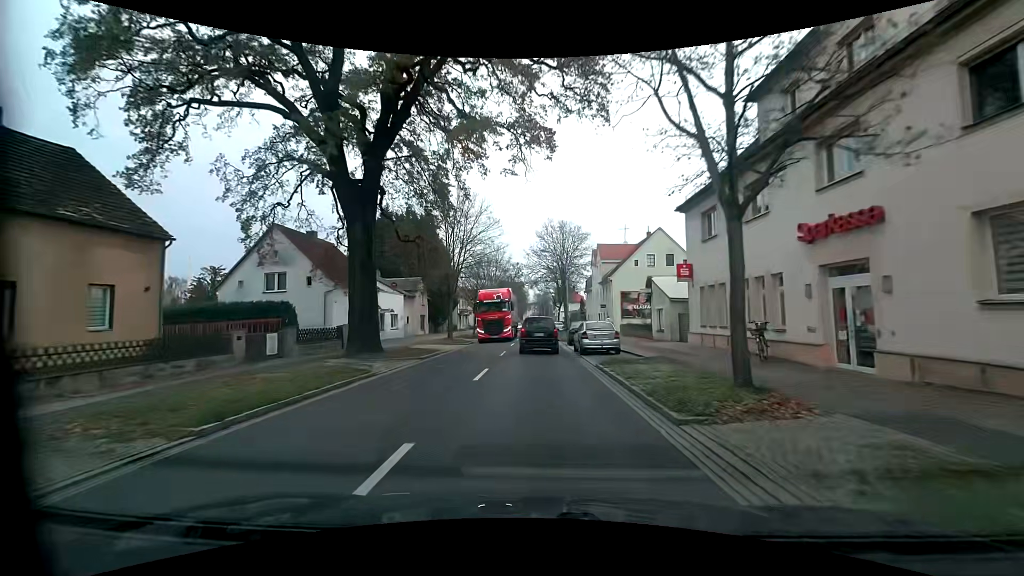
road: primary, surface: asphalt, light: Day
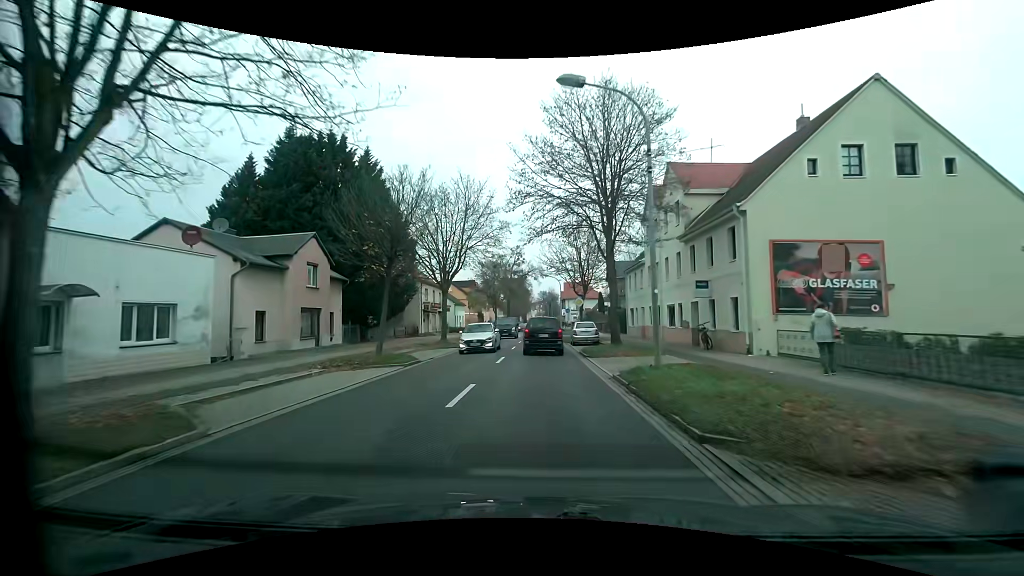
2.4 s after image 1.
(+0.1, +30.7) m; 0°
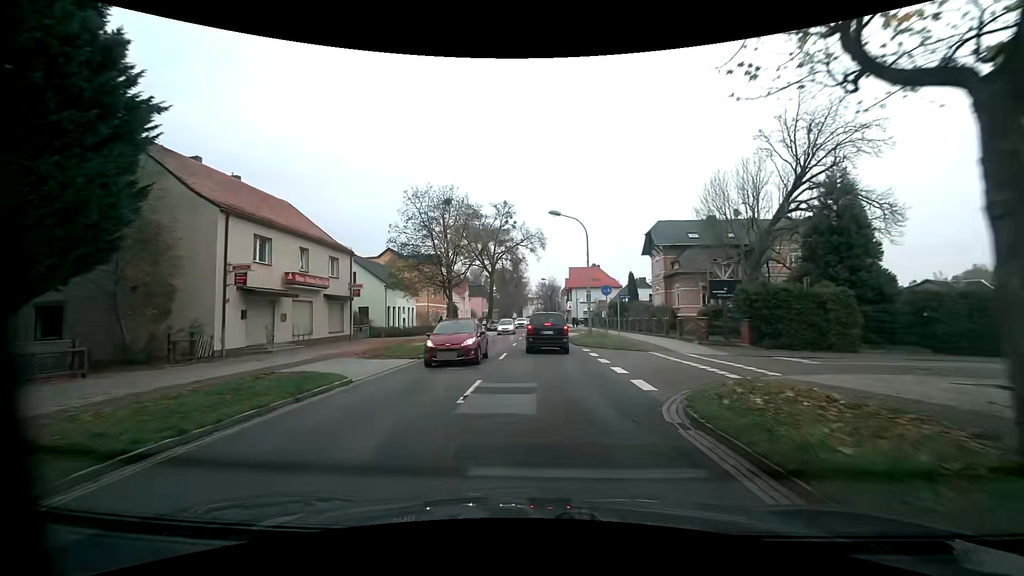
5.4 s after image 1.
(0.0, +36.0) m; 0°
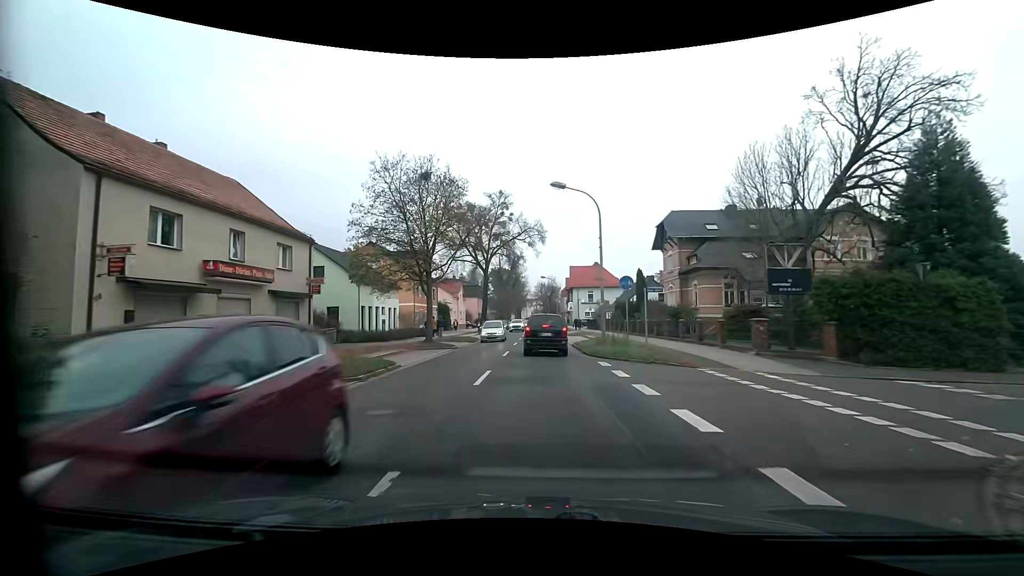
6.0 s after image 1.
(0.0, +6.4) m; +1°
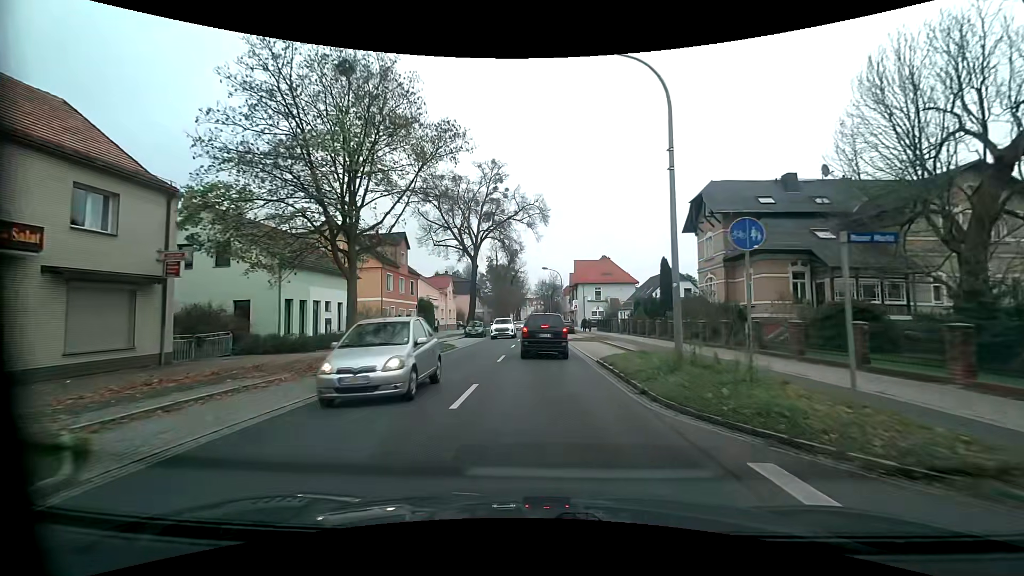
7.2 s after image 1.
(-0.1, +11.7) m; 0°
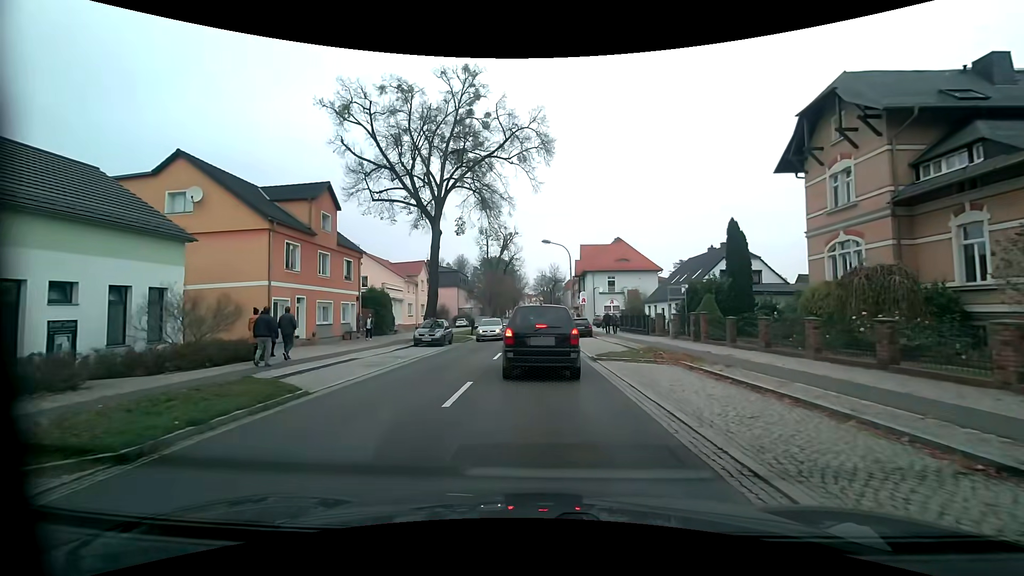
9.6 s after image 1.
(0.0, +17.5) m; +1°
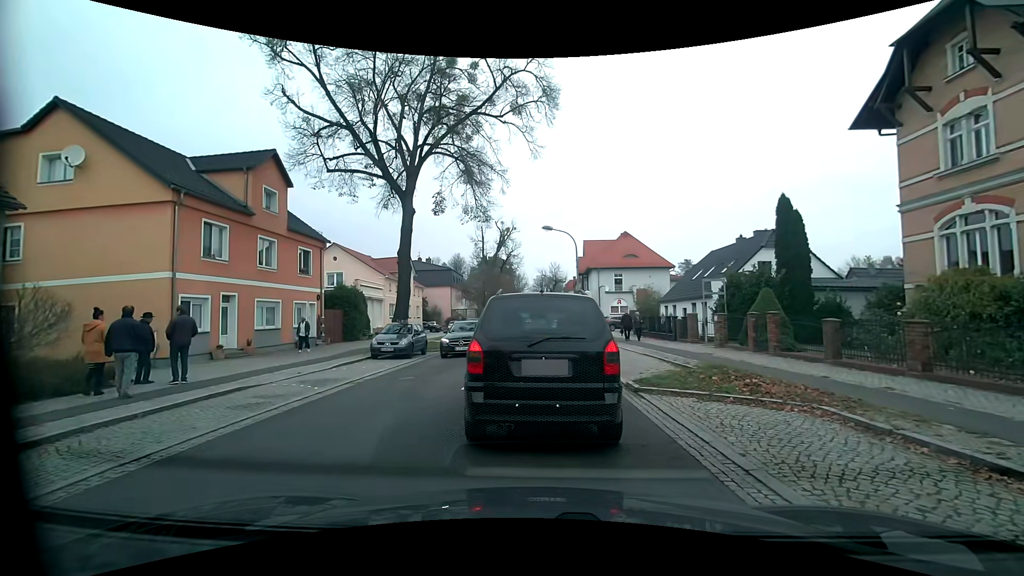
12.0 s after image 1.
(0.0, +6.0) m; +1°
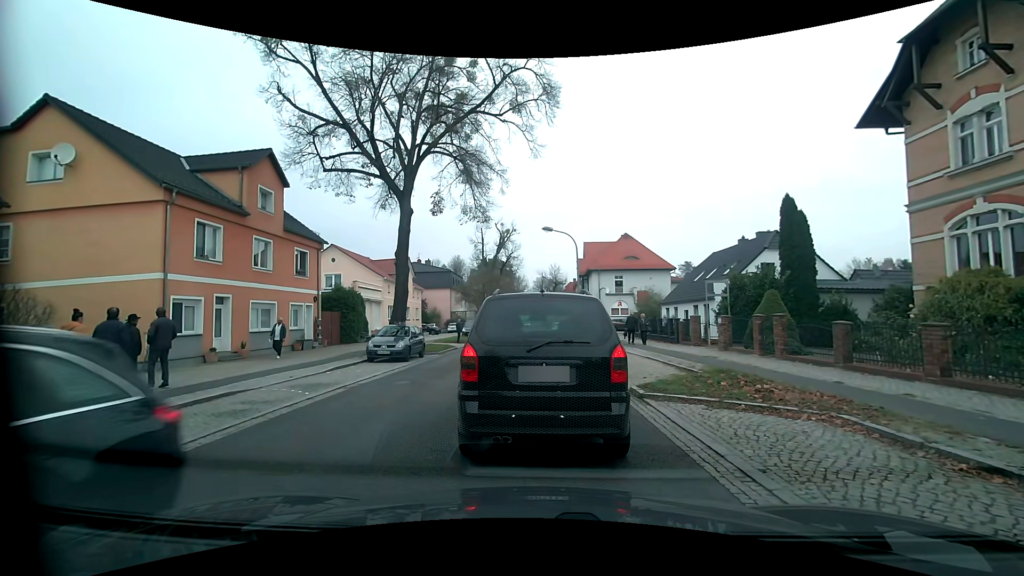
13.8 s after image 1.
(0.0, +0.4) m; 0°
(0, +10) (-1, +20) (-1, +30) (-1, +40) (-2, +50) (-2, +60) (-2, +70) (-2, +80) (-3, +90) (-3, +100) m
